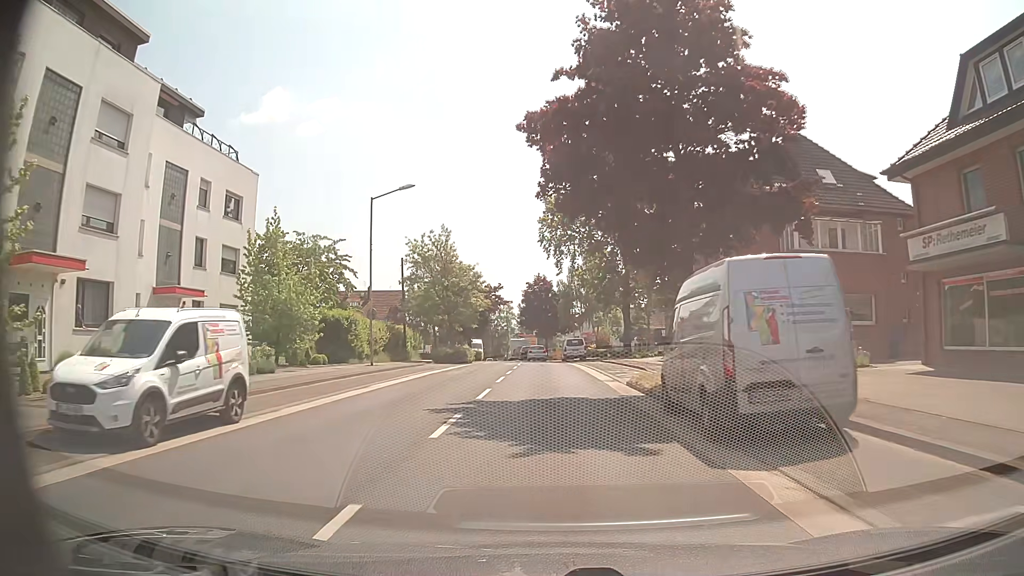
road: secondary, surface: asphalt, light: Day
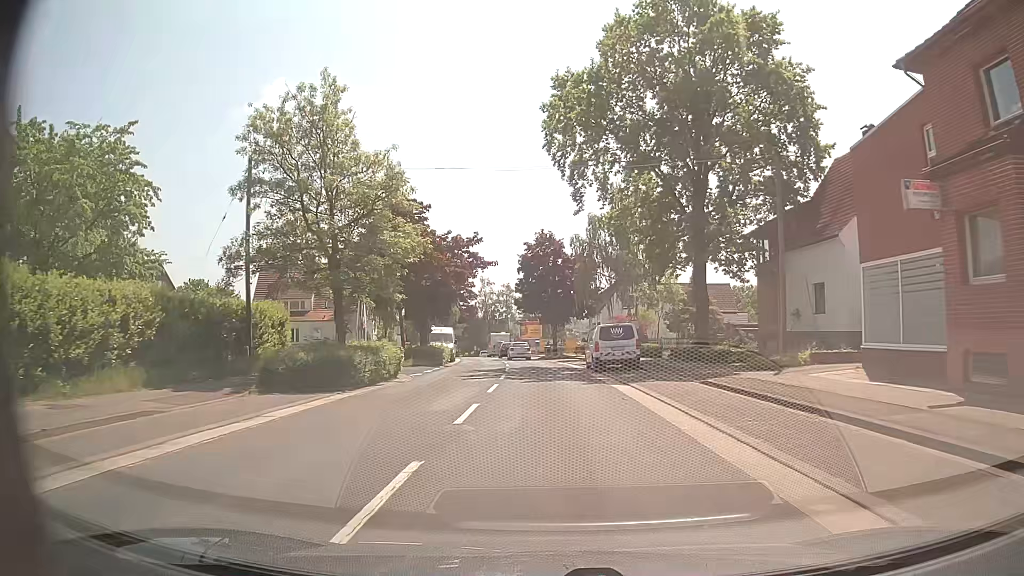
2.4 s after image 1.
(-0.2, +29.1) m; 0°
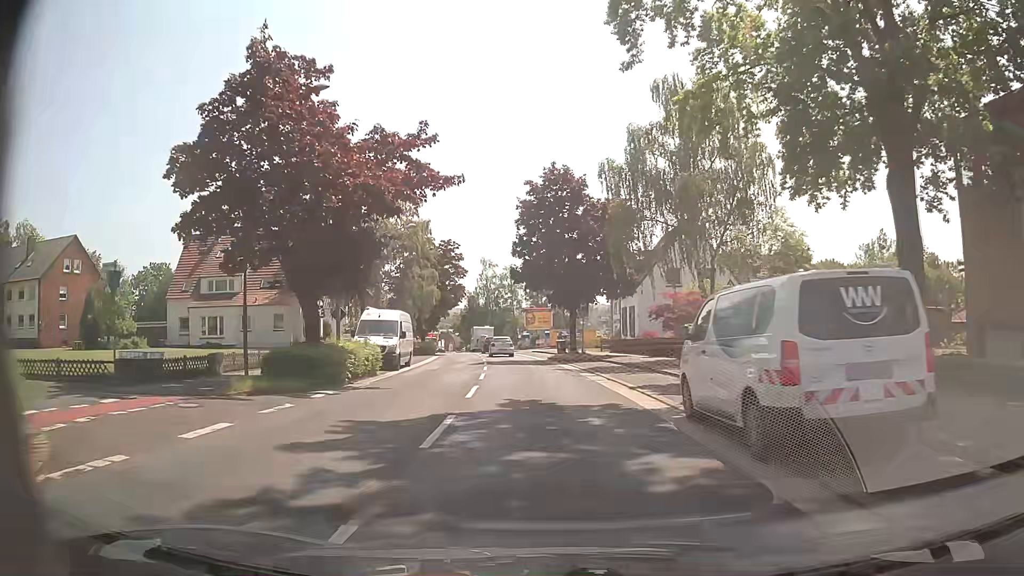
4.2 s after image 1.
(-0.1, +20.7) m; -1°
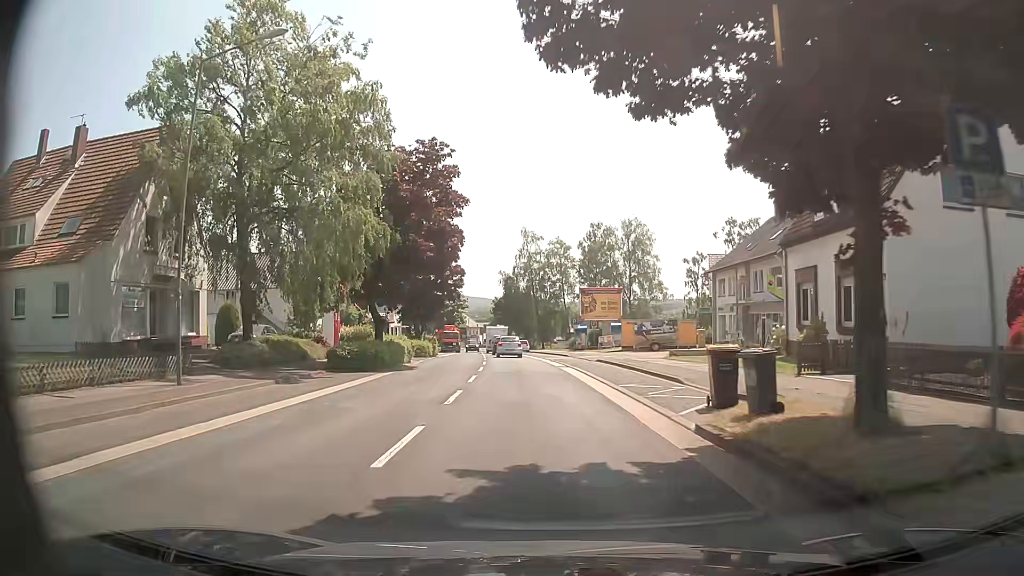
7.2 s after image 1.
(-1.1, +31.8) m; -4°
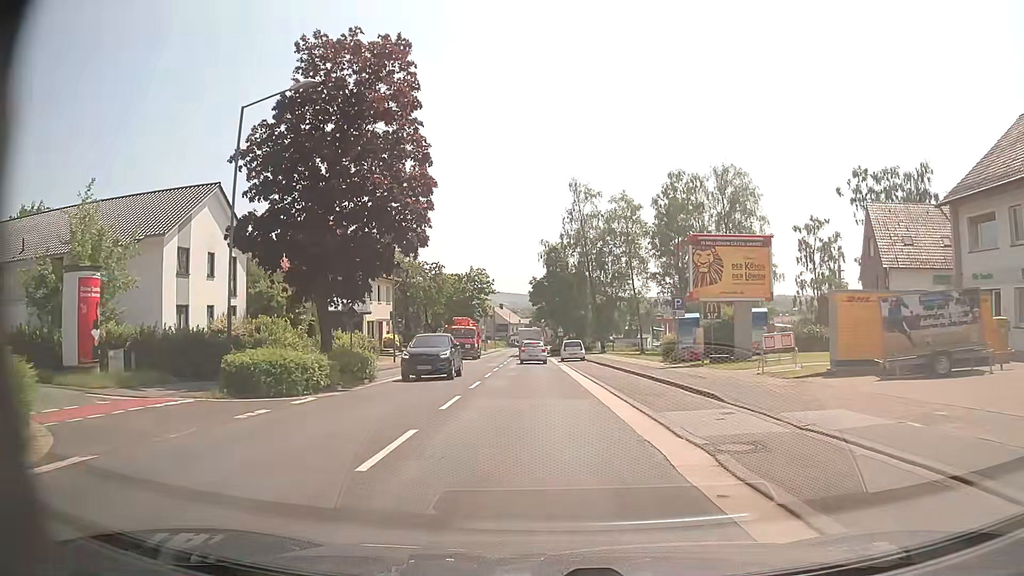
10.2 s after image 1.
(-1.1, +31.3) m; -4°
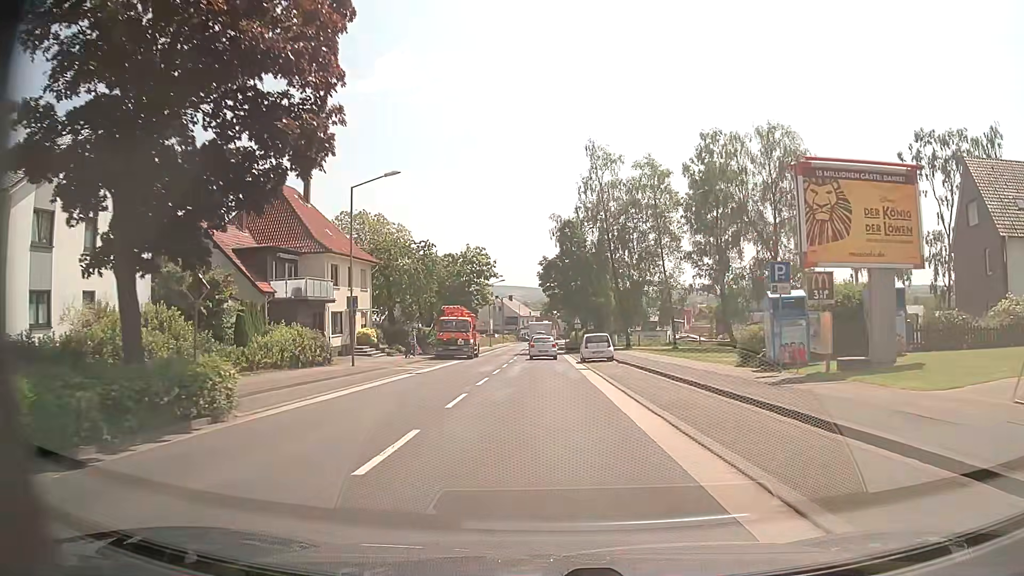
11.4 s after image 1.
(-0.2, +12.4) m; -1°
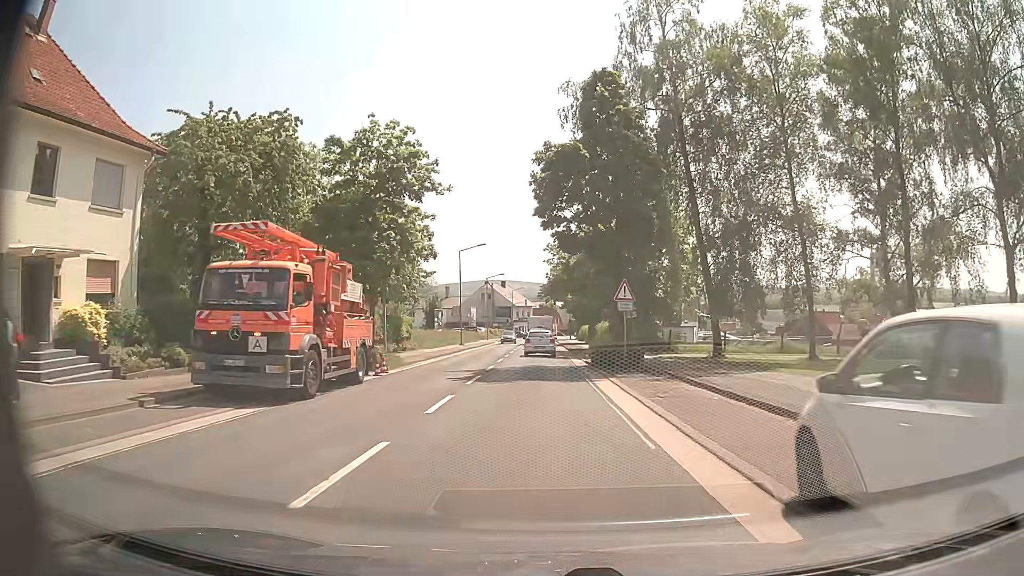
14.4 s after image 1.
(-0.2, +32.5) m; 0°
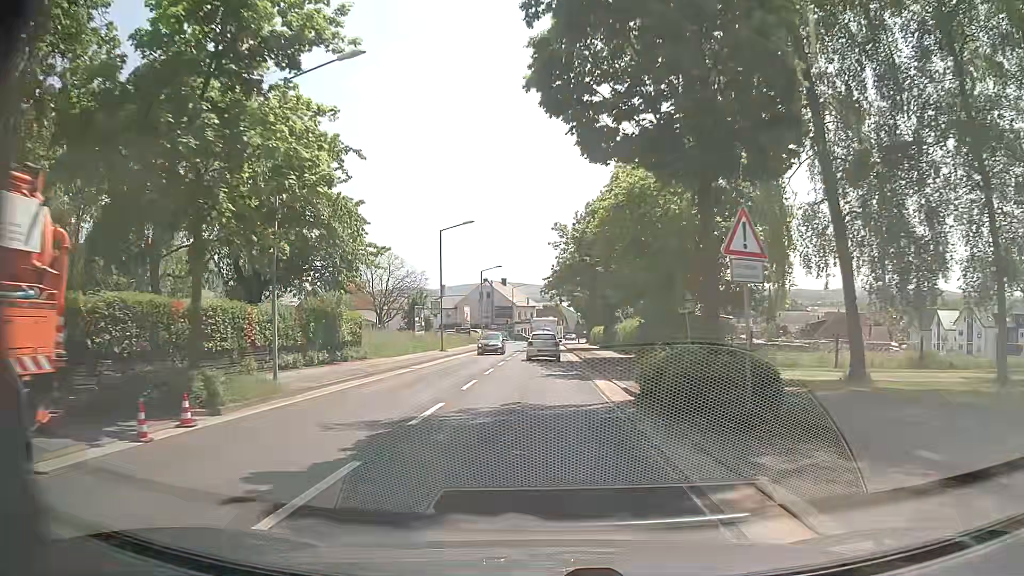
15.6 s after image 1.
(-0.1, +13.8) m; 0°
(0, +10) (0, +20) (0, +30) (0, +40) (0, +50) (0, +60) (0, +70) (0, +80) (0, +90) (0, +100) m
